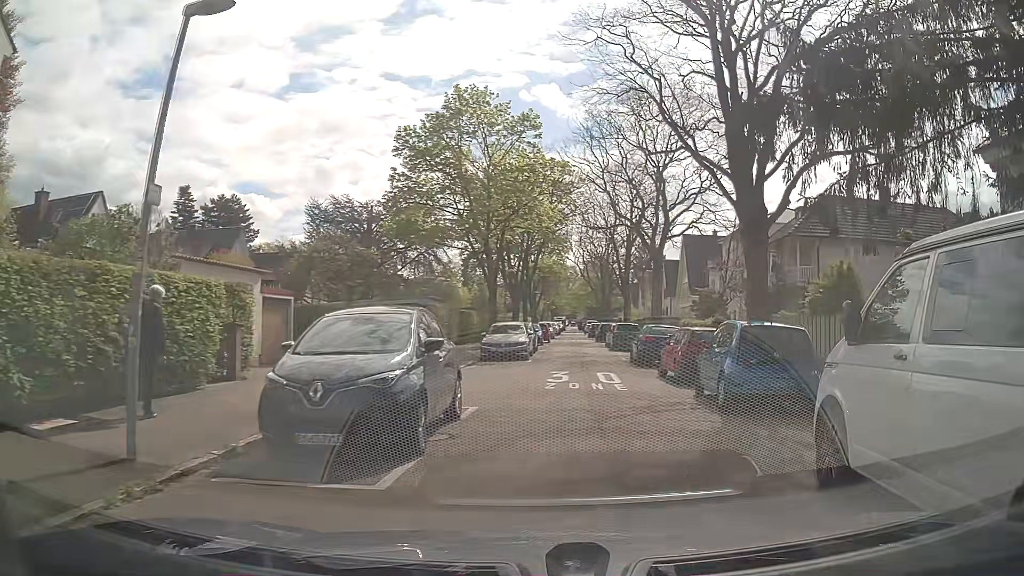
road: residential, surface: asphalt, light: Day
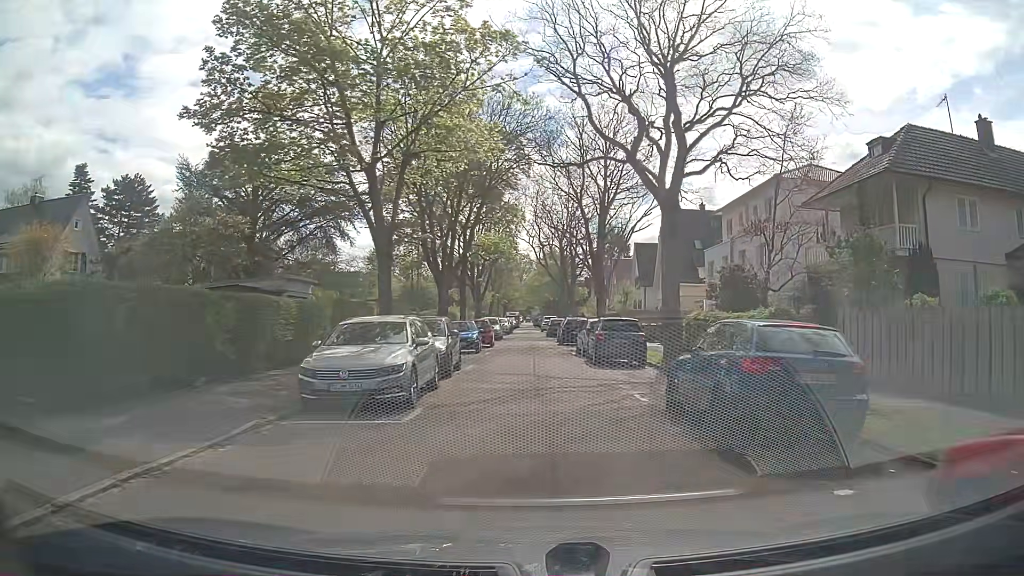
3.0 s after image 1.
(+1.3, +15.7) m; +5°
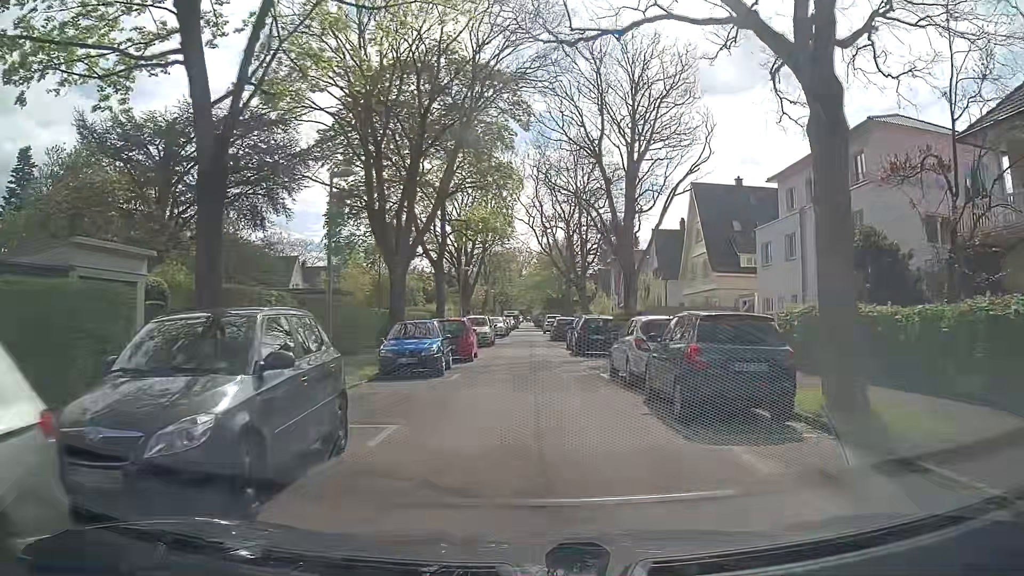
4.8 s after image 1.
(+0.2, +12.0) m; +1°
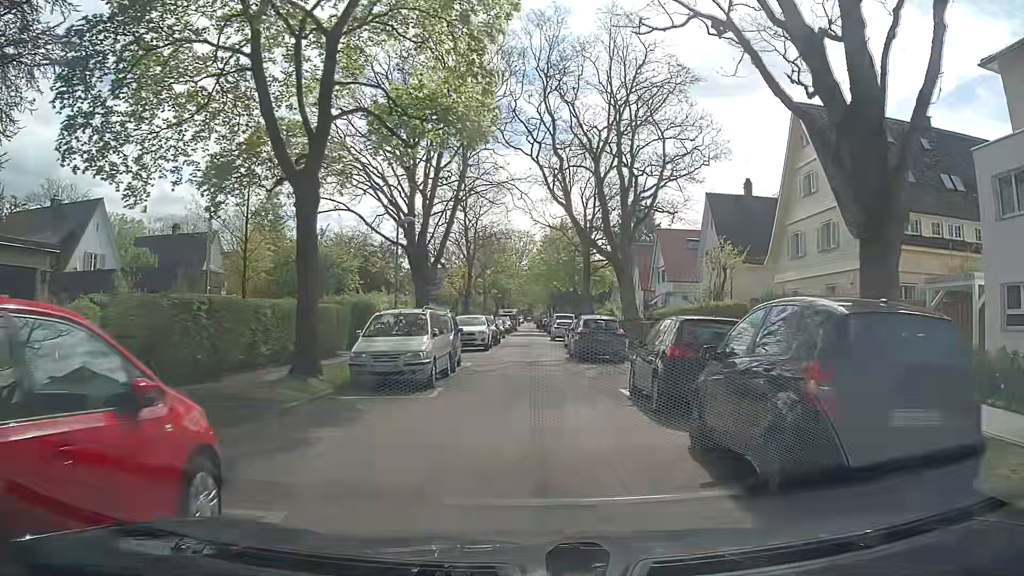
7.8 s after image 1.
(-0.1, +21.2) m; 0°
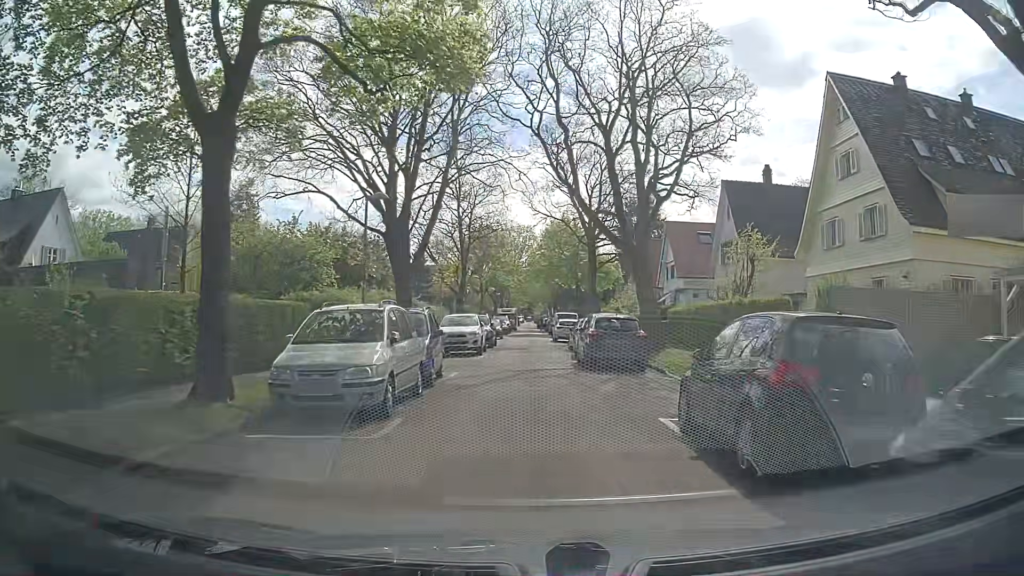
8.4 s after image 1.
(0.0, +4.3) m; 0°
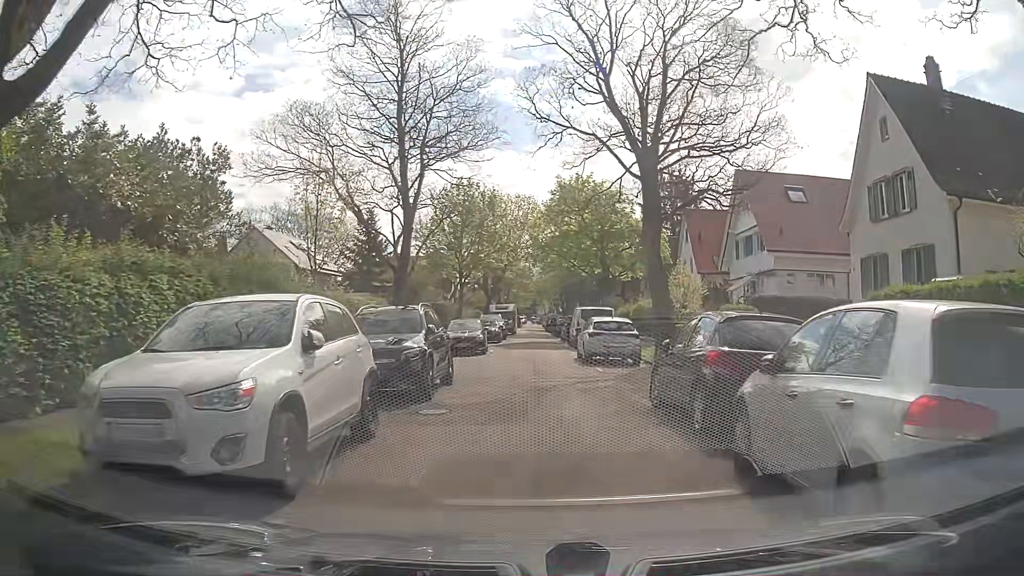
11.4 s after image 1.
(-0.1, +21.1) m; -1°
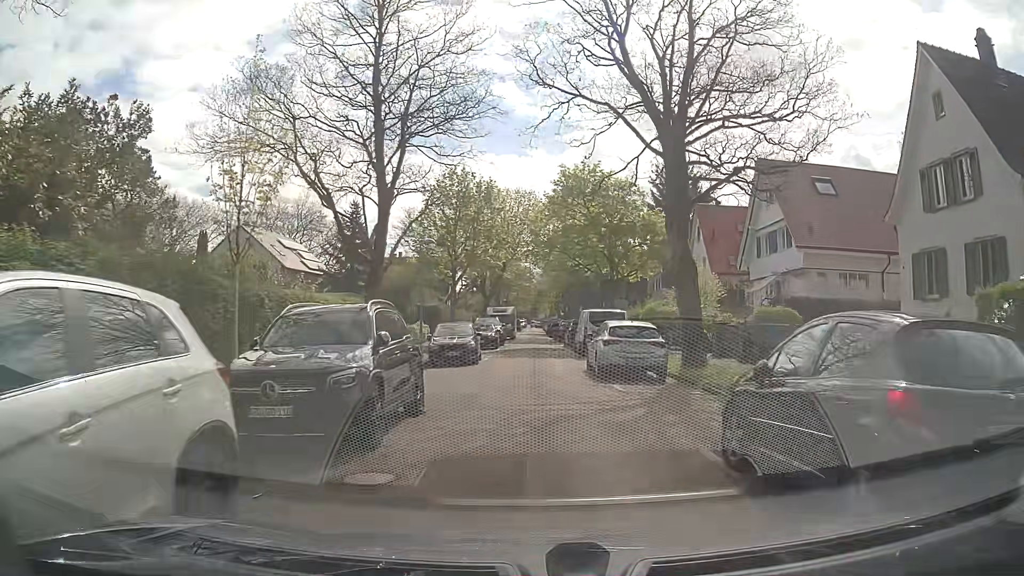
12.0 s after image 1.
(0.0, +4.0) m; +2°
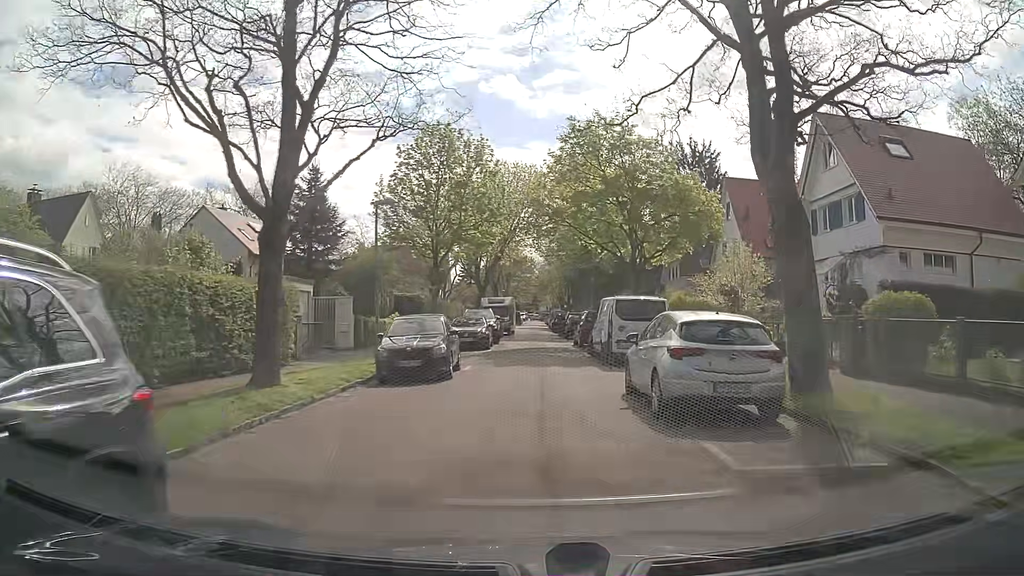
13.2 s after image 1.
(-0.2, +7.9) m; -1°
